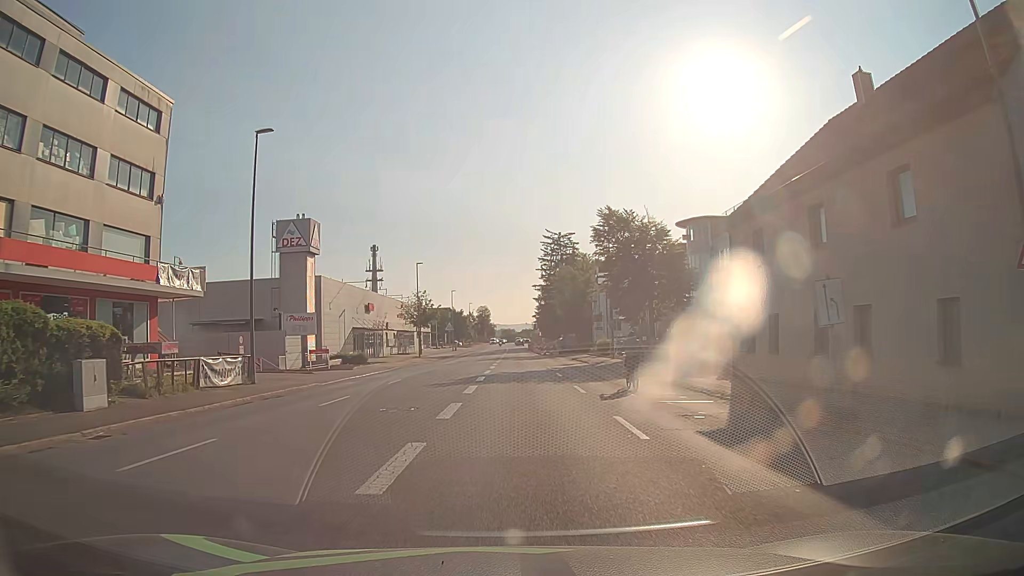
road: tertiary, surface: asphalt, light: Day
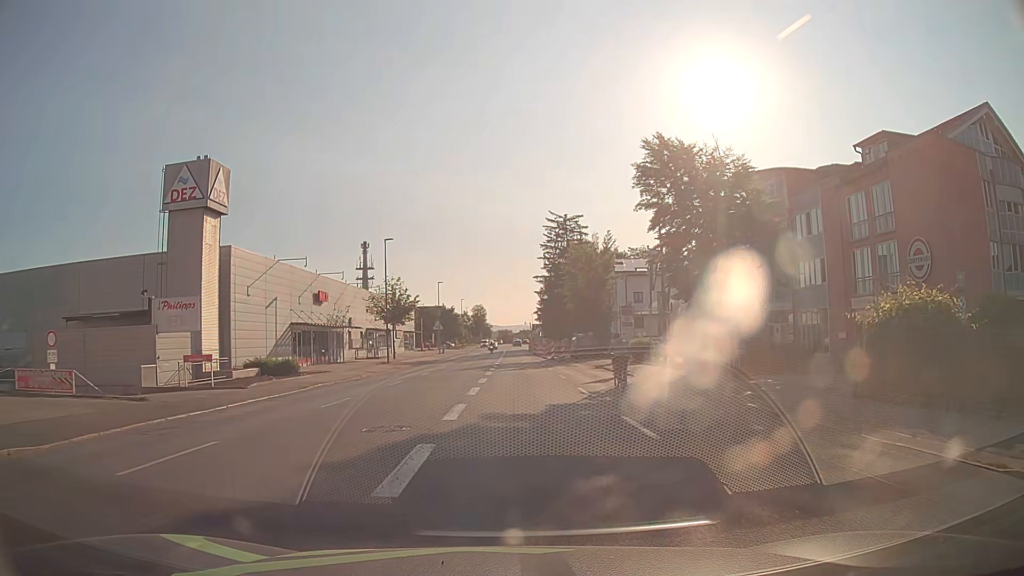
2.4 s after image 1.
(0.0, +18.0) m; 0°
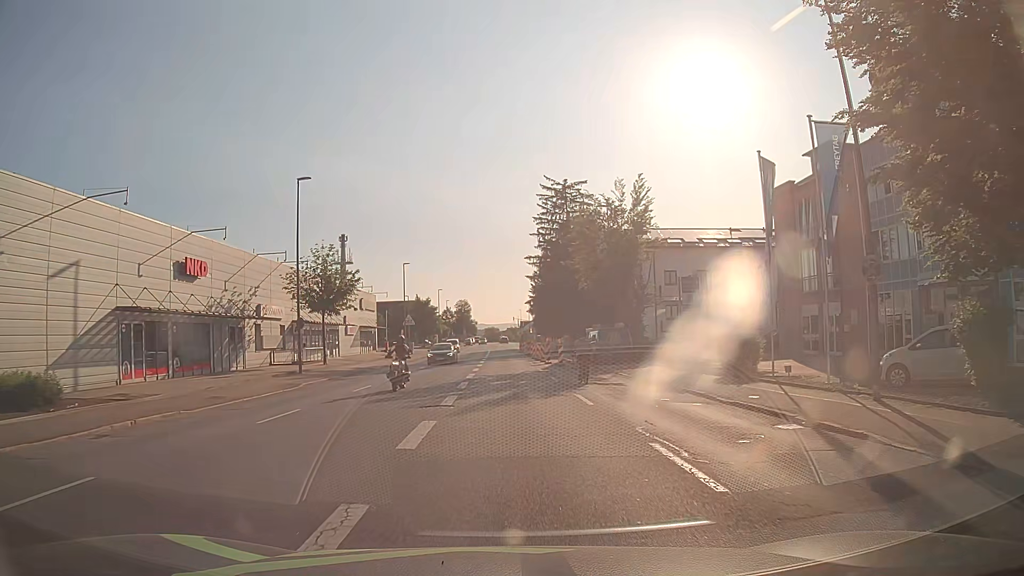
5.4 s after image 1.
(+0.2, +21.4) m; +1°
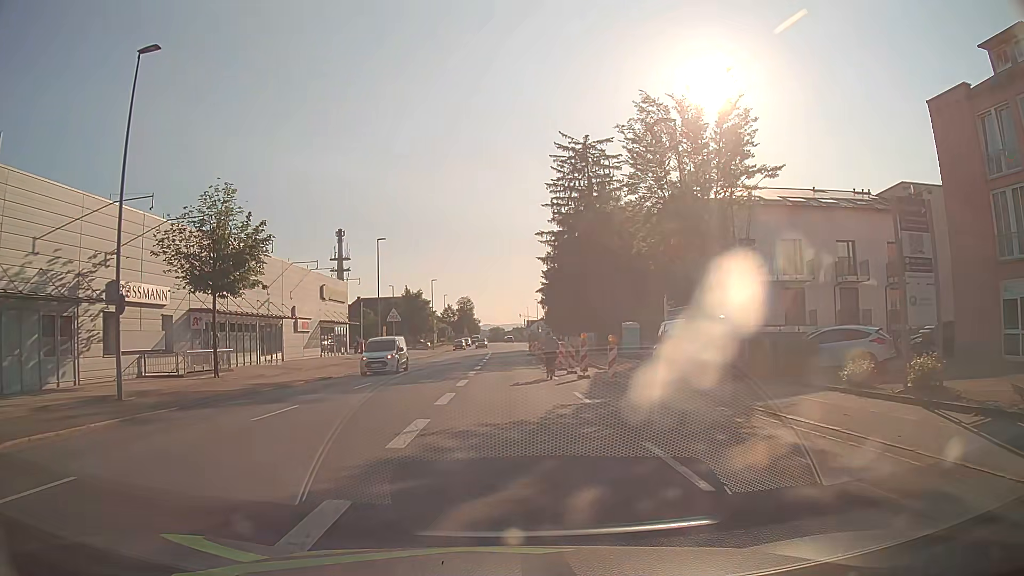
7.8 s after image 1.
(0.0, +18.1) m; -1°
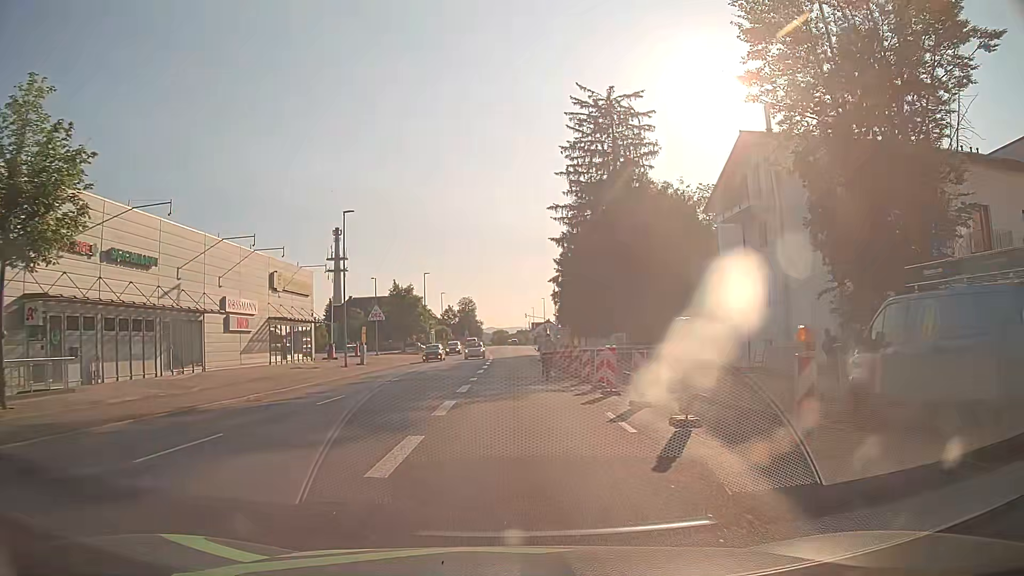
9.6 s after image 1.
(0.0, +13.8) m; 0°
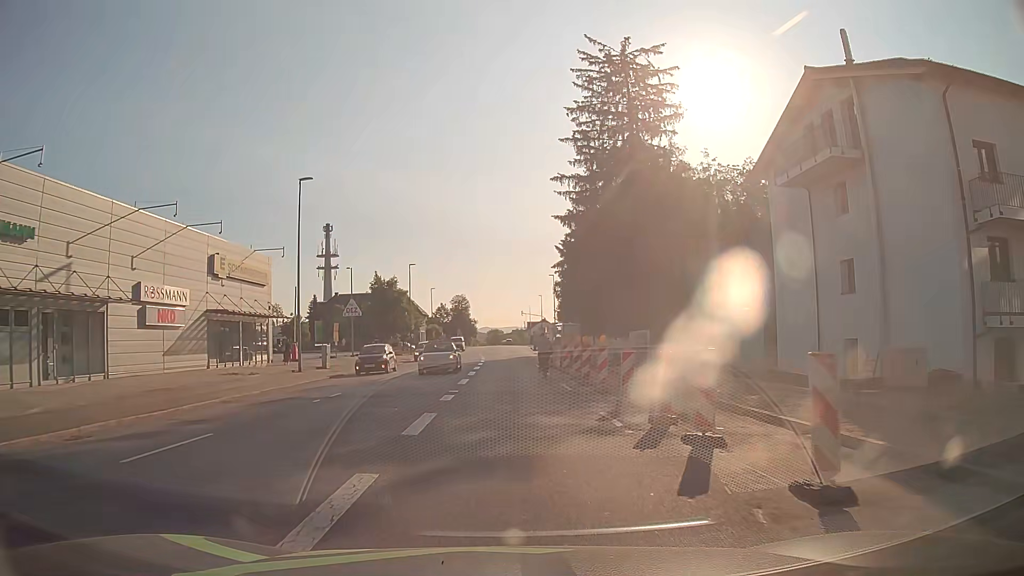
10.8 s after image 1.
(0.0, +9.0) m; 0°
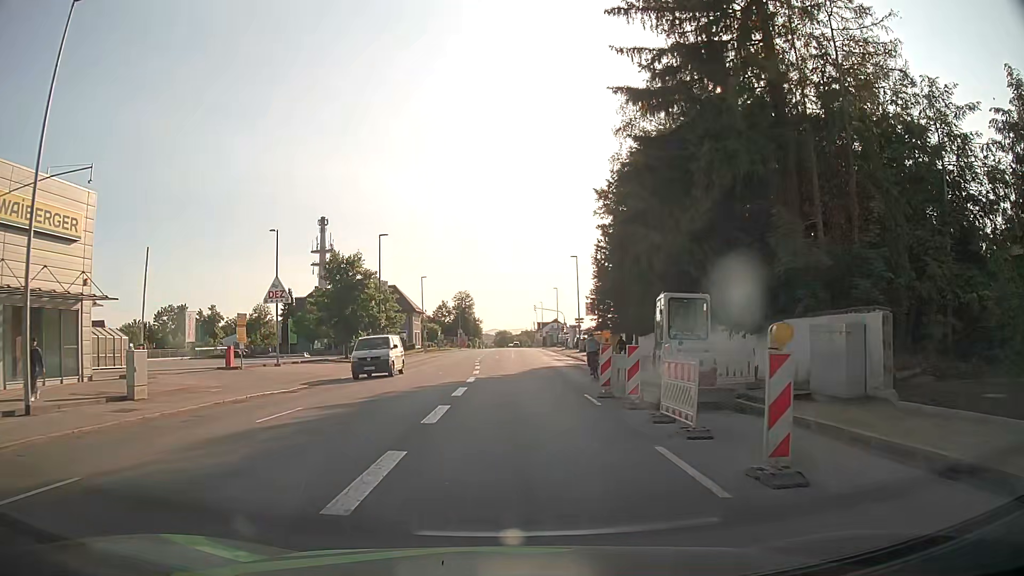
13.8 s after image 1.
(+0.1, +22.5) m; -1°
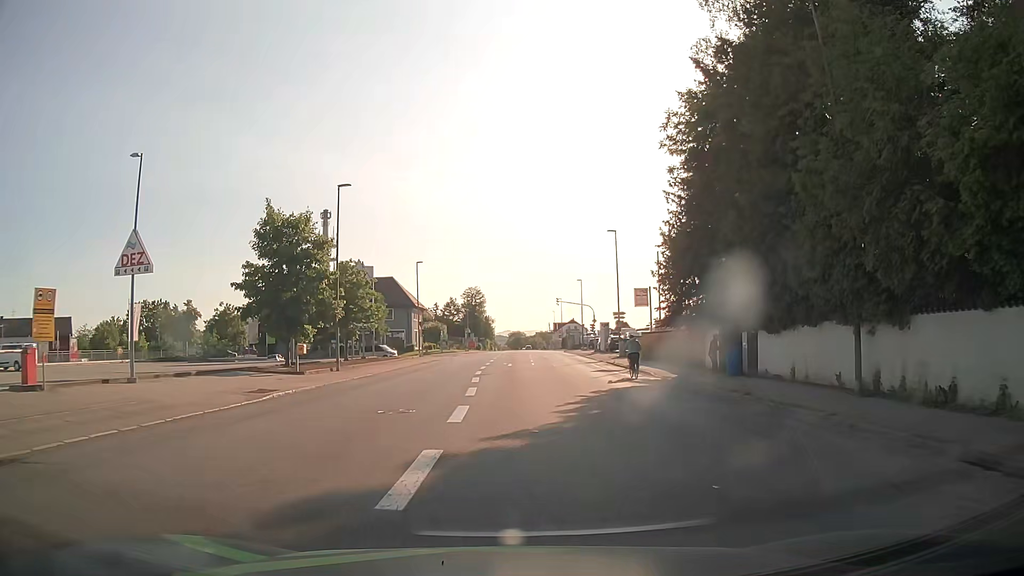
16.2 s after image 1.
(-0.1, +18.0) m; 0°
(0, +10) (0, +20) (0, +30) (0, +40) (0, +50) (0, +60) (0, +70) (-1, +80) (-5, +89) (-14, +92) m
